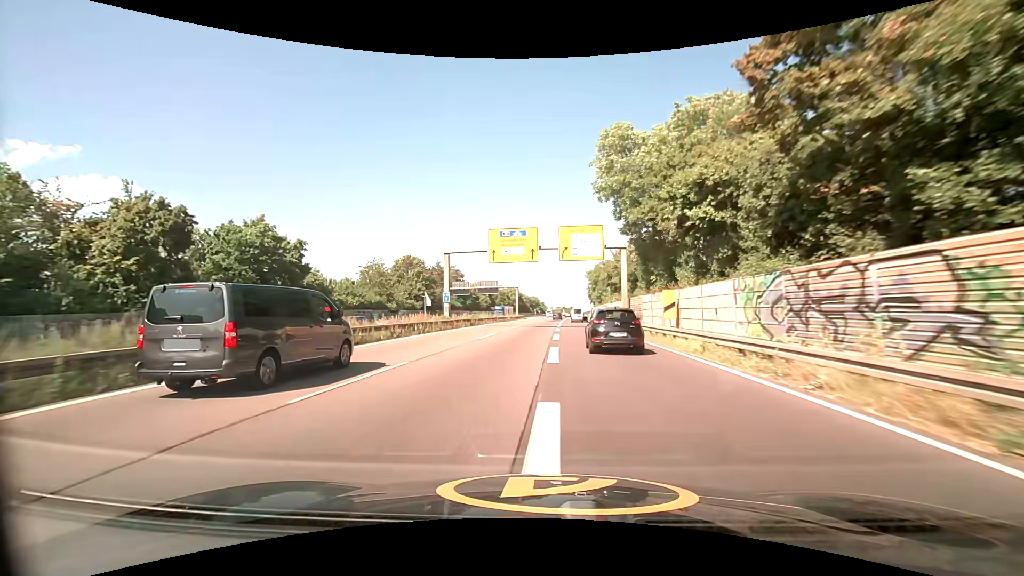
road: trunk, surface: asphalt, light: Day
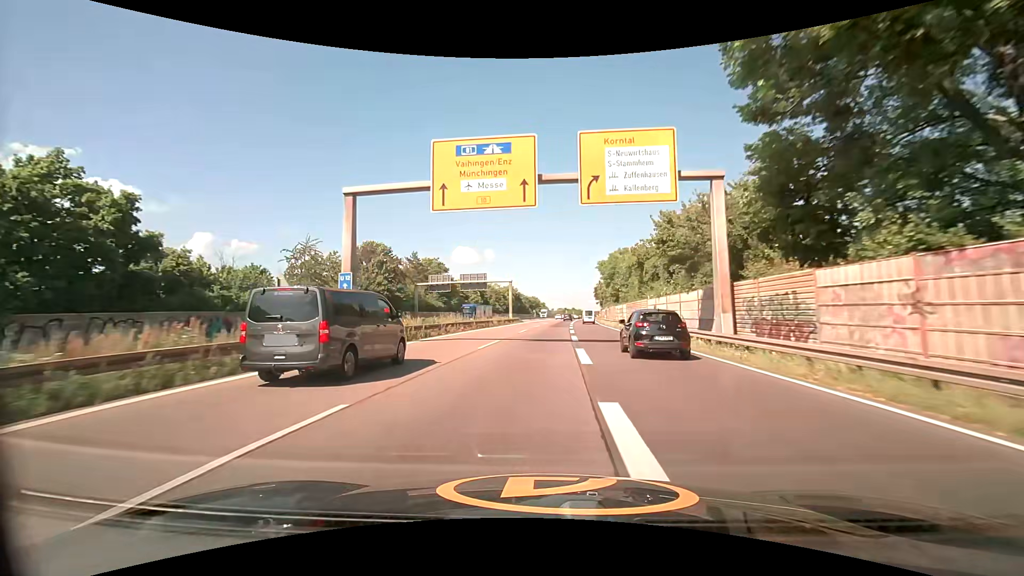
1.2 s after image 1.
(-0.1, +23.8) m; 0°
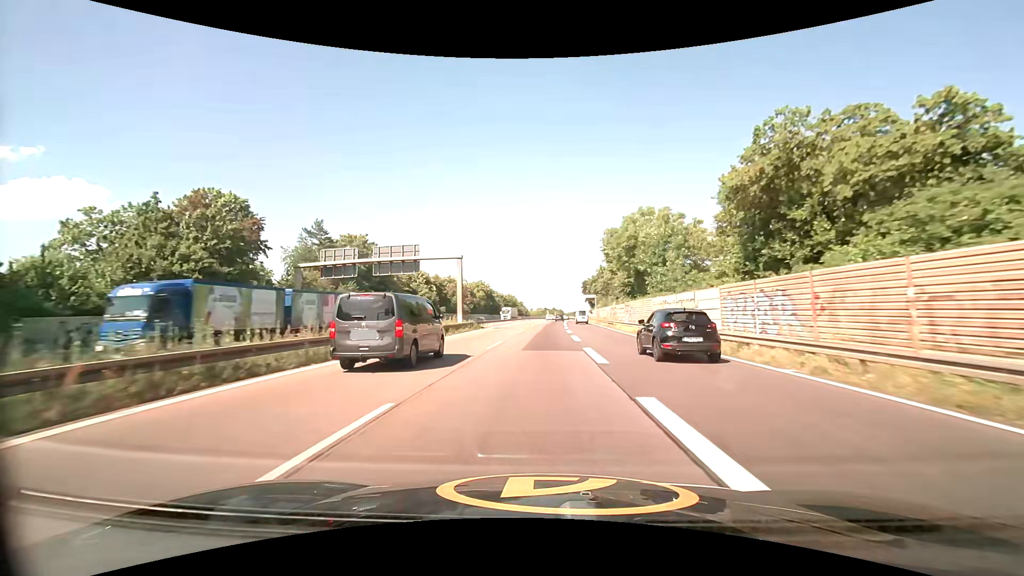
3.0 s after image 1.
(+0.7, +35.7) m; +3°
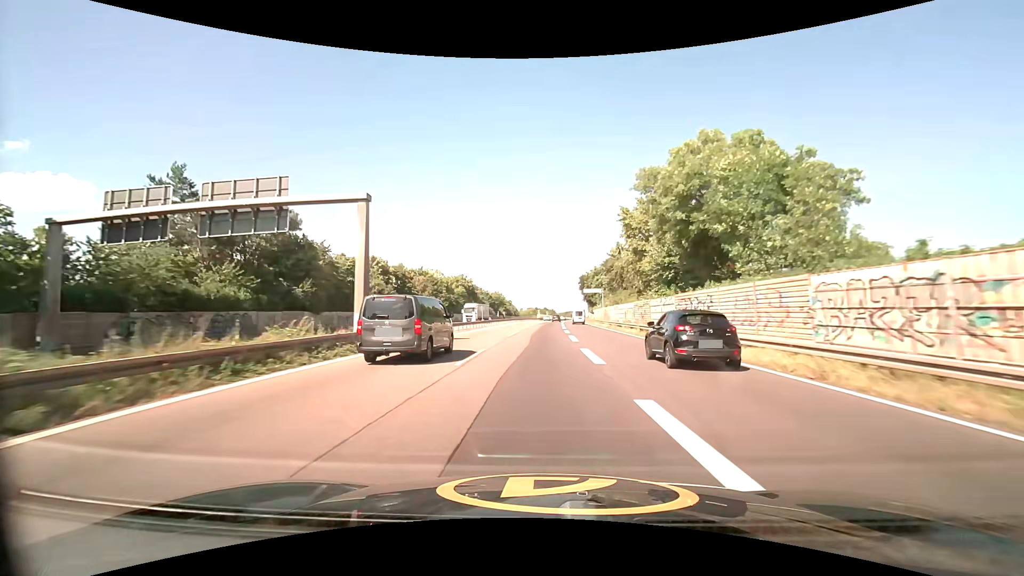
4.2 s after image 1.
(+0.3, +24.3) m; +1°
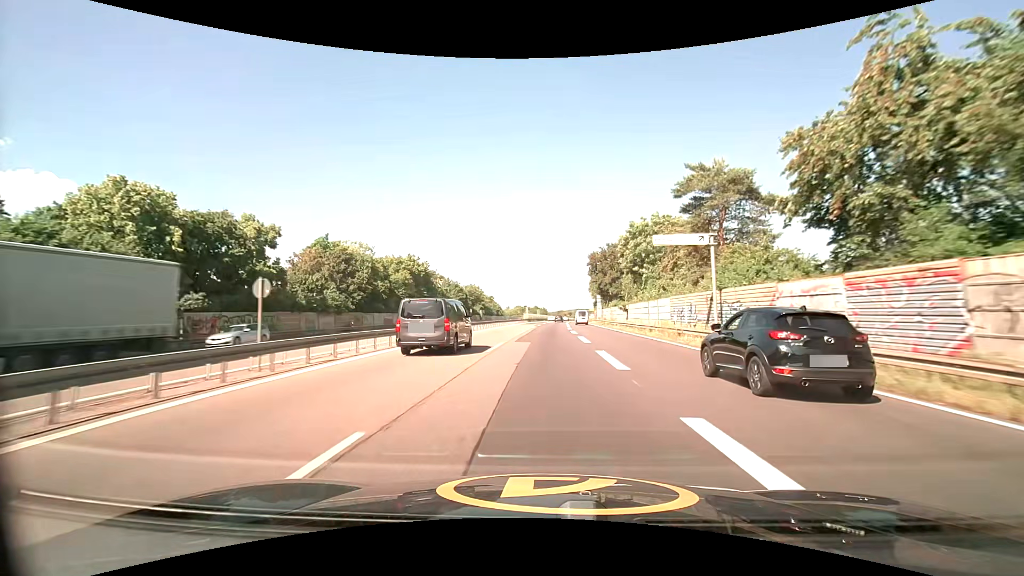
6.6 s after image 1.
(+0.5, +49.6) m; +1°
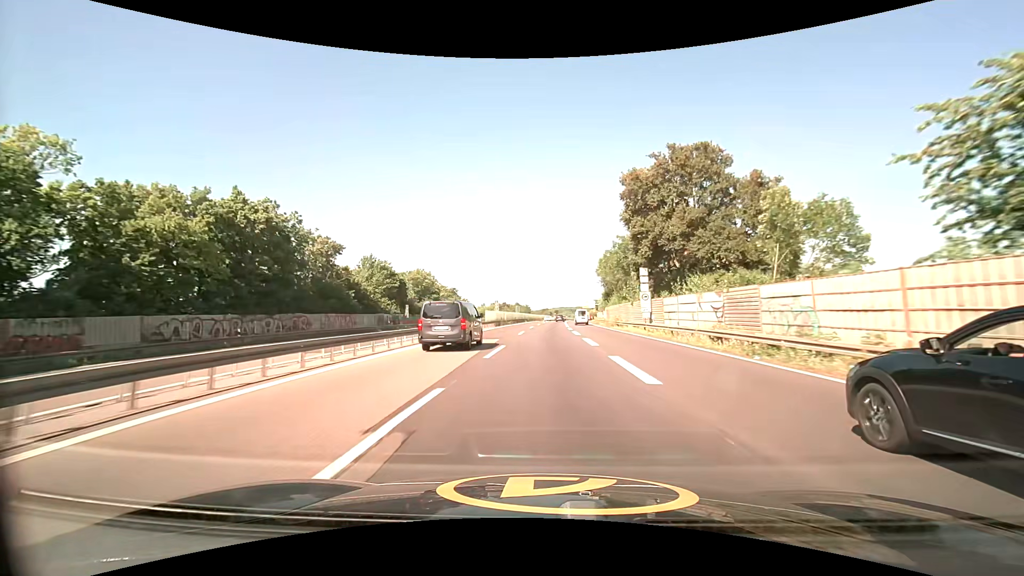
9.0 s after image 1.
(+0.6, +50.9) m; +2°
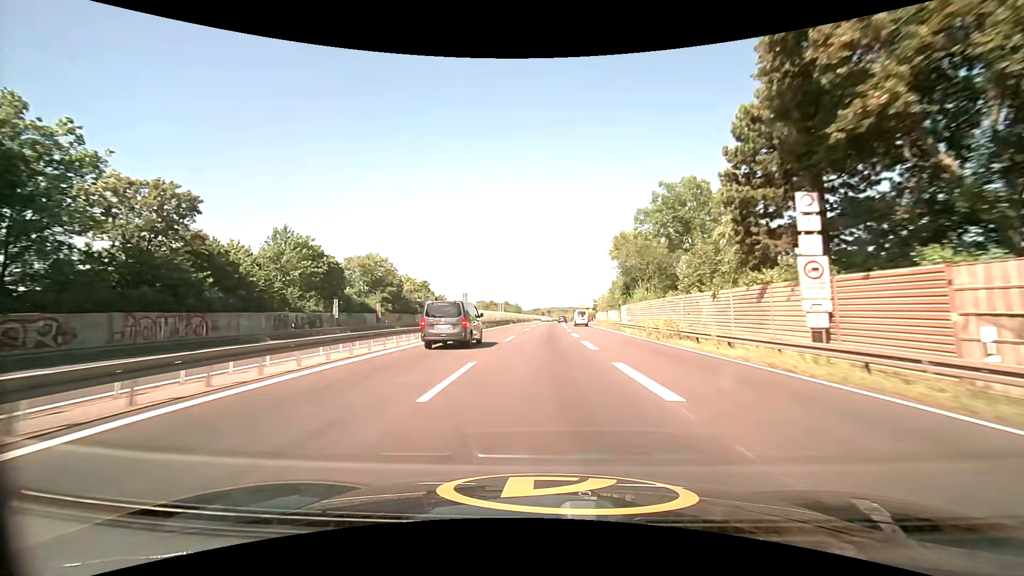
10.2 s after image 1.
(+0.2, +25.9) m; +1°
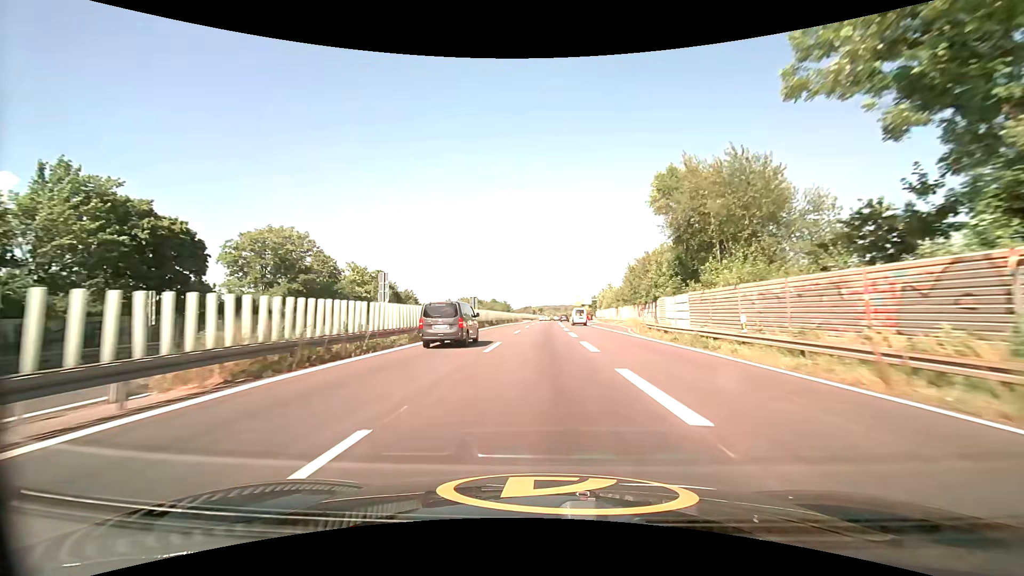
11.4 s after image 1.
(+0.2, +25.9) m; +1°
(0, +10) (0, +20) (0, +30) (0, +40) (0, +50) (+1, +60) (+1, +70) (+1, +80) (+1, +90) (+2, +100) m
